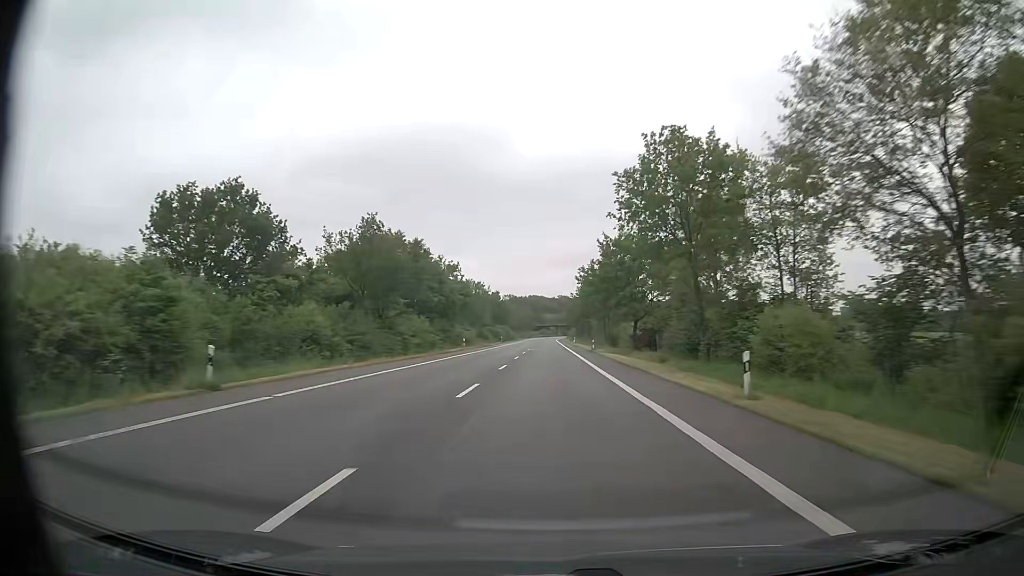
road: primary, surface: asphalt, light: Day
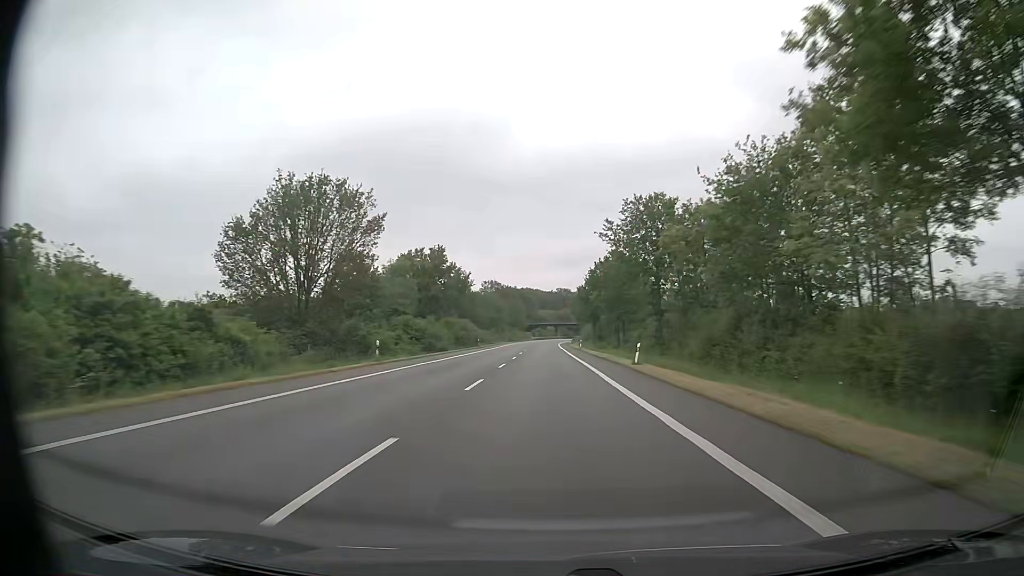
(+0.1, +82.9) m; 0°
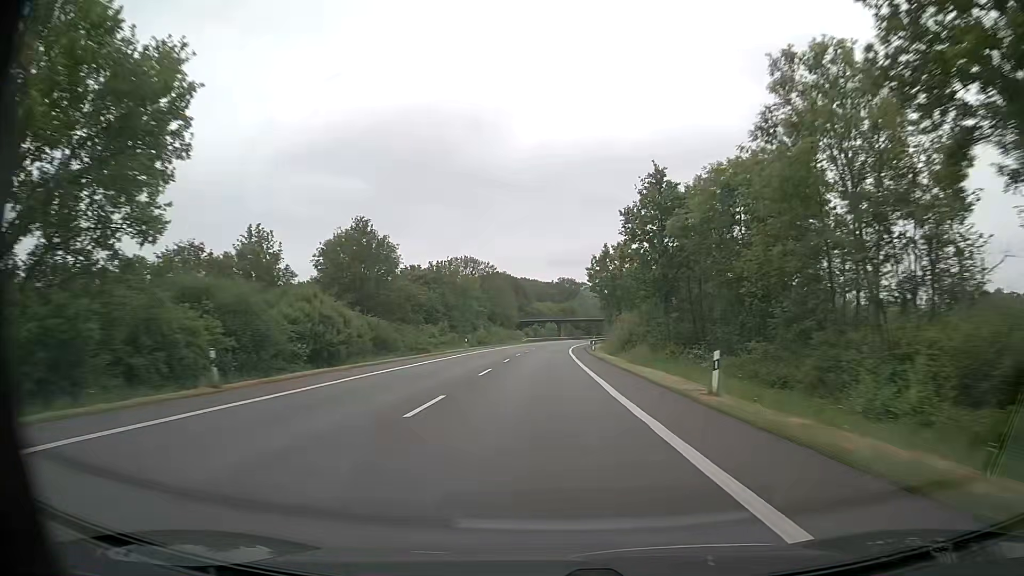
(+0.1, +66.4) m; 0°
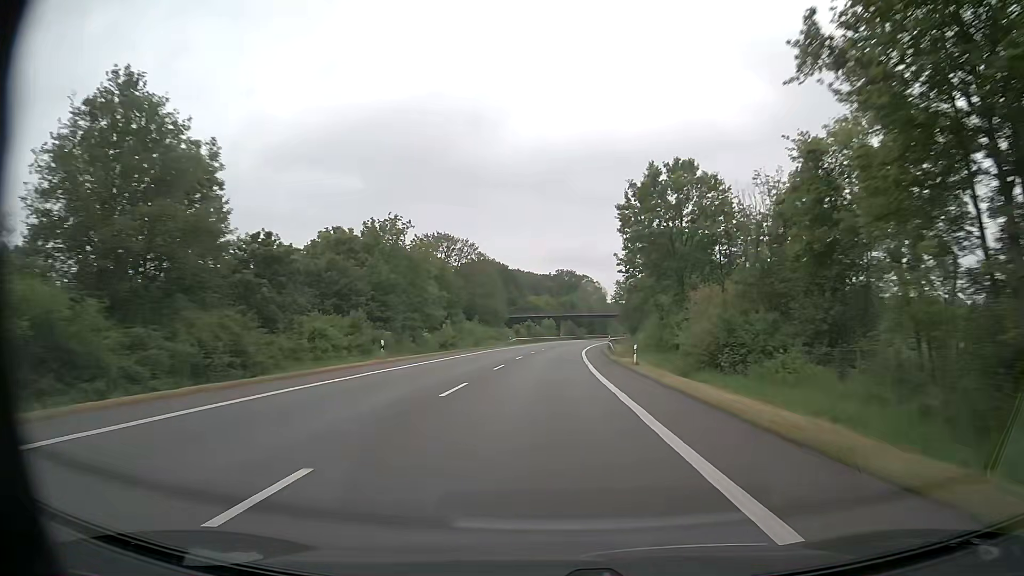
(+0.1, +33.2) m; 0°
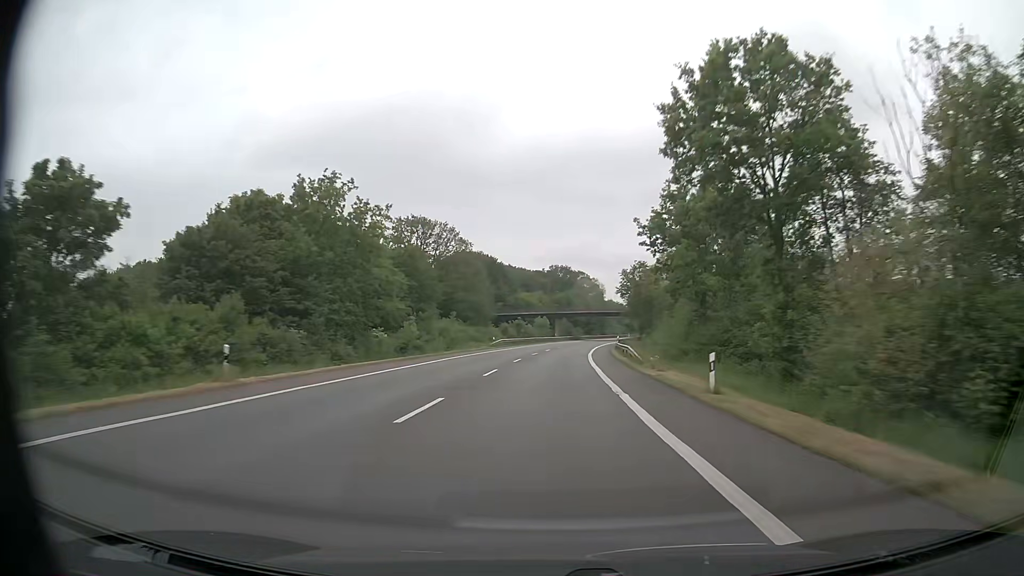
(+0.1, +16.6) m; 0°
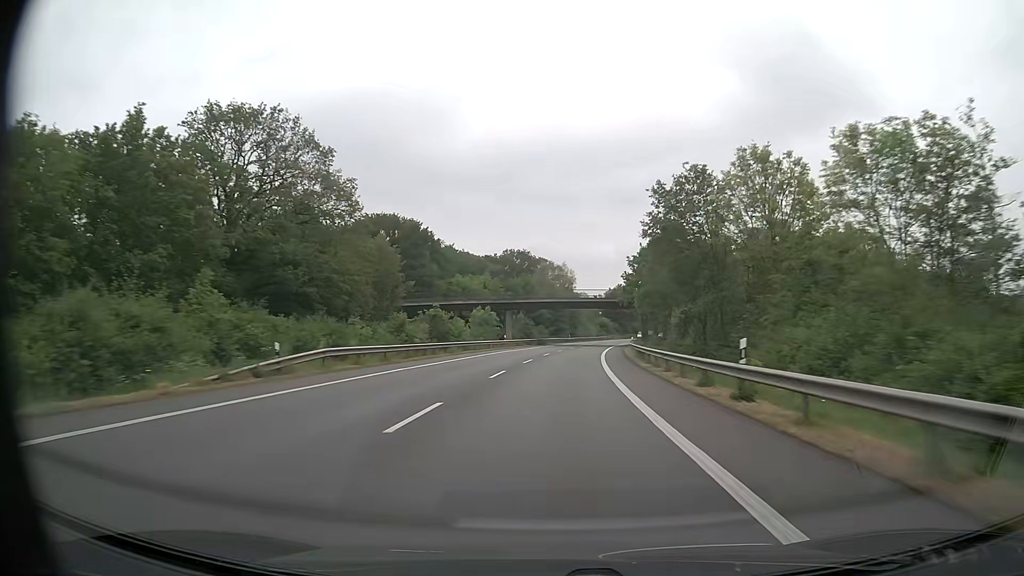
(+1.7, +49.7) m; +4°
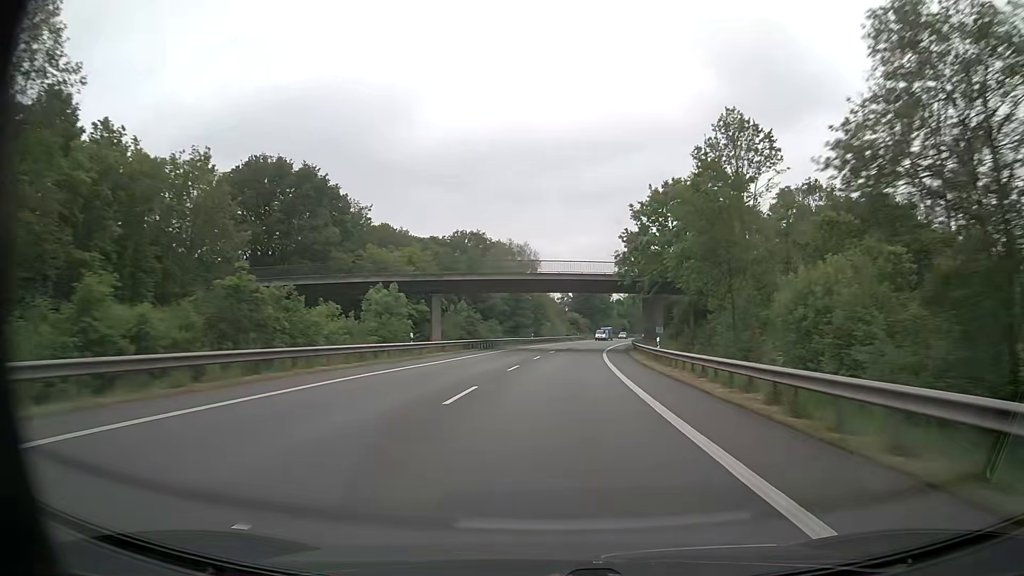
(+0.9, +33.2) m; +3°
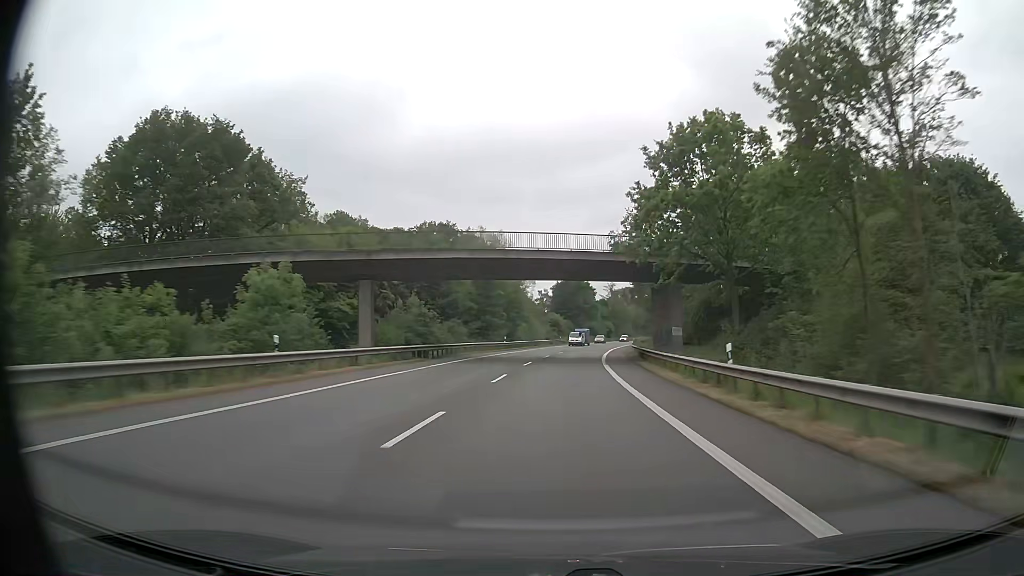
(+0.2, +16.6) m; +2°
(0, +10) (0, +20) (+1, +30) (+2, +40) (+3, +50) (+4, +60) (+5, +70) (+6, +80) (+8, +90) (+9, +99) m
